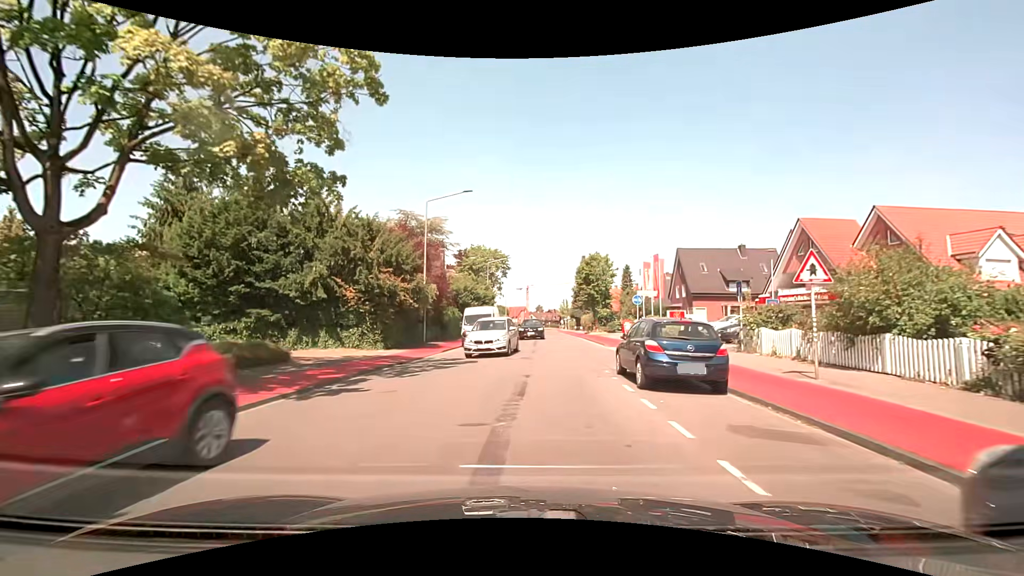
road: tertiary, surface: asphalt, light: Day
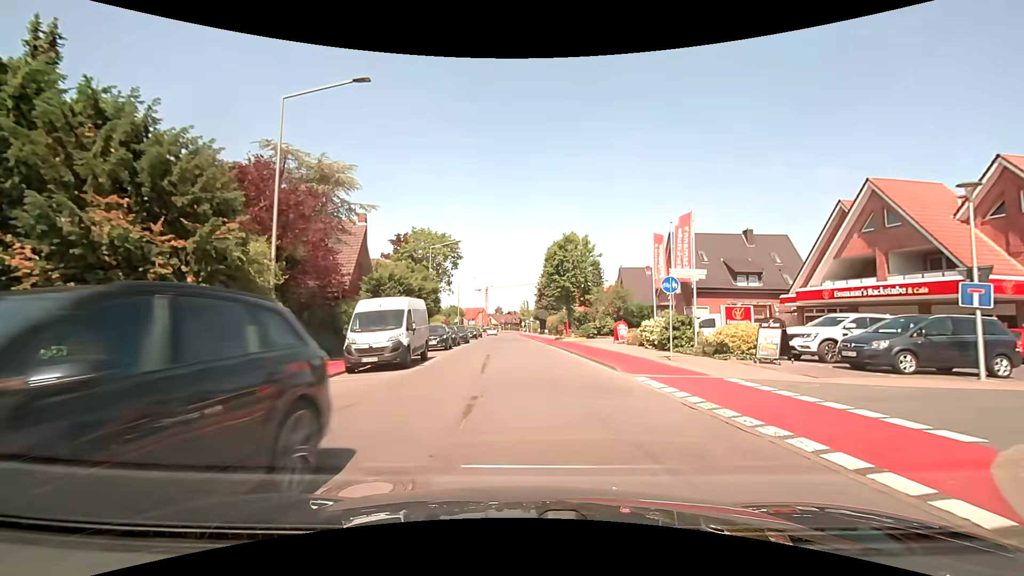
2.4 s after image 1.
(+0.6, +14.5) m; +6°
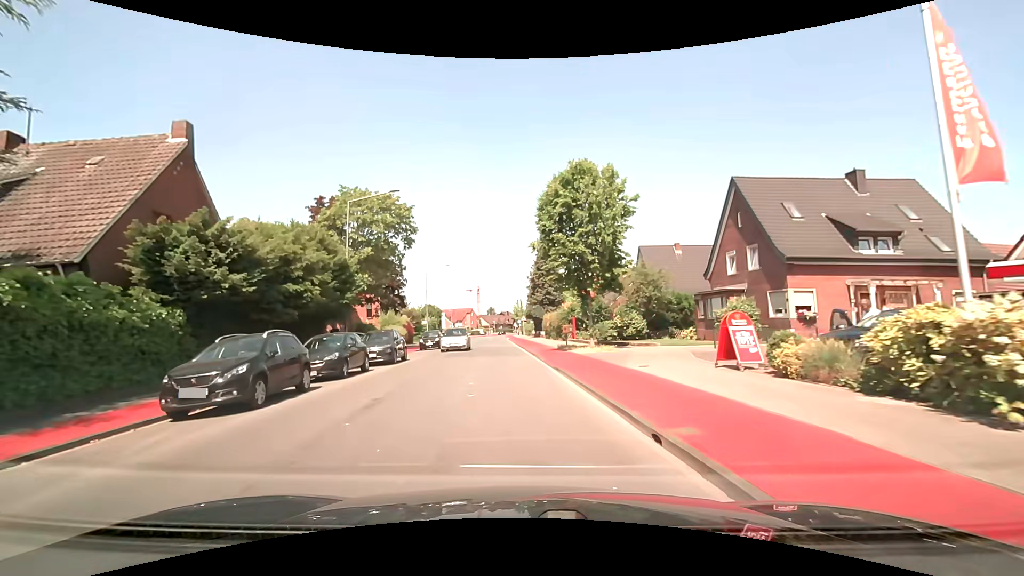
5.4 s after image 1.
(+0.7, +19.7) m; 0°
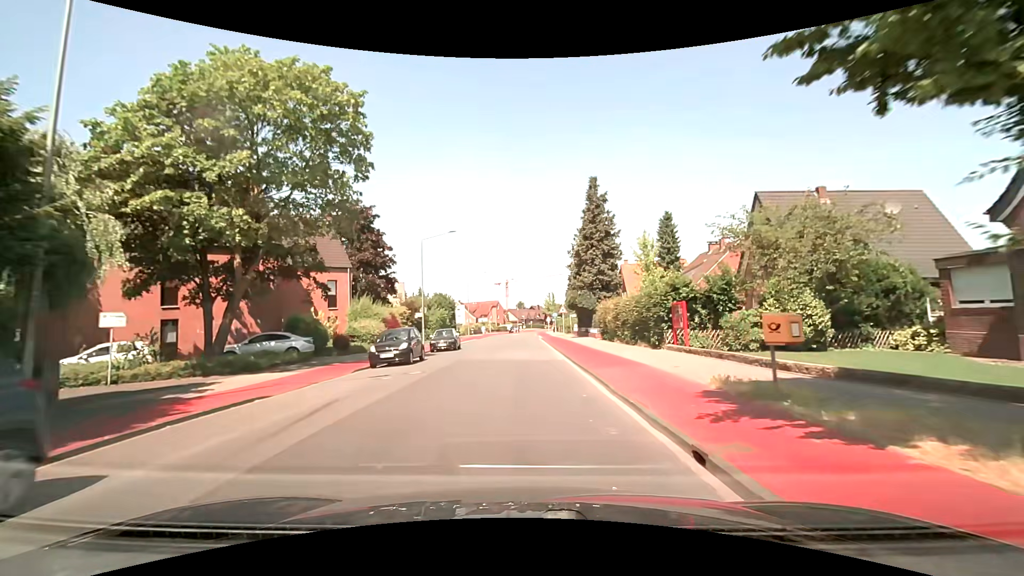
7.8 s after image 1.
(-0.9, +20.6) m; -4°
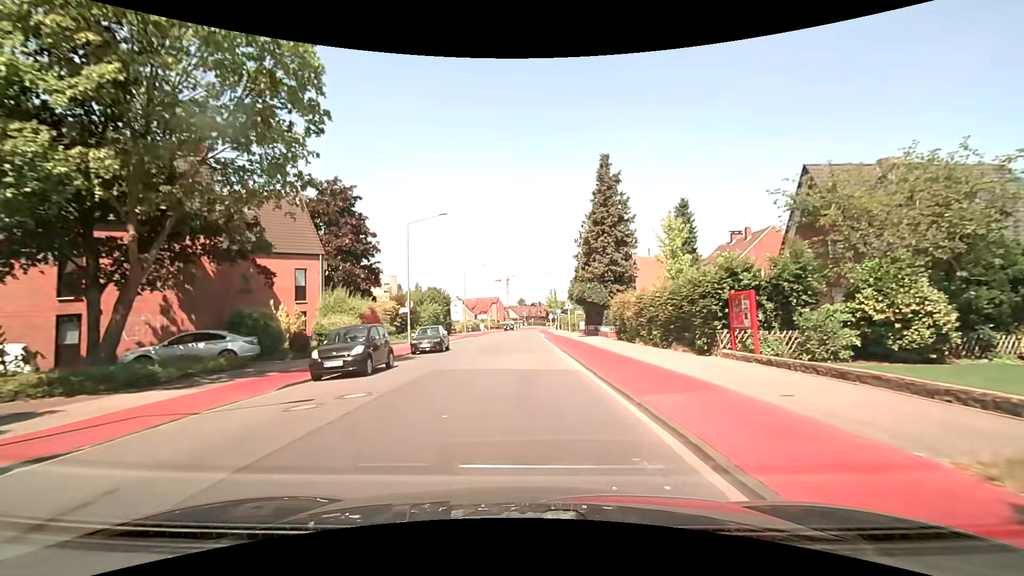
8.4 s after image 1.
(0.0, +5.7) m; 0°
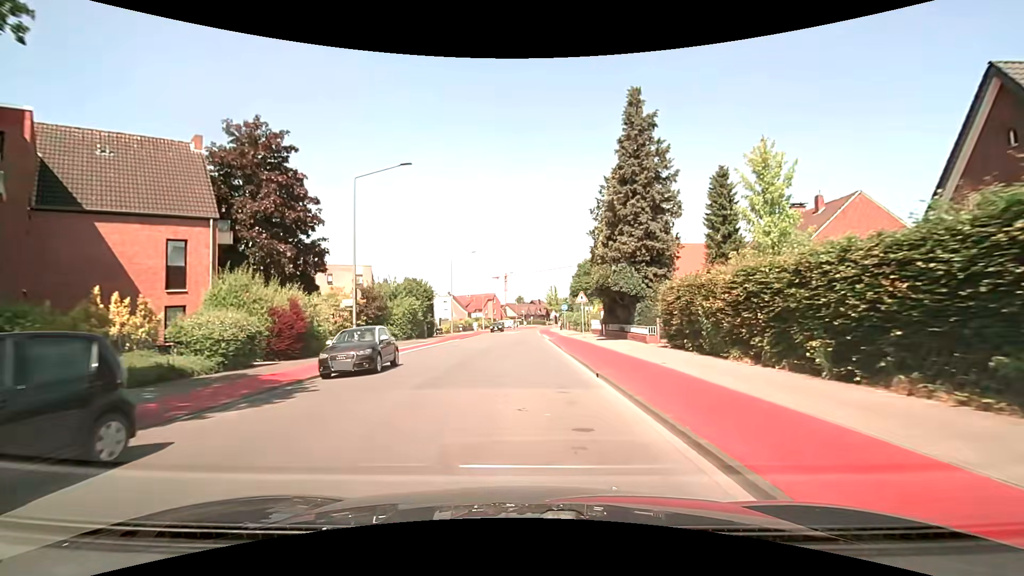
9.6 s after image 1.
(+0.1, +11.6) m; 0°
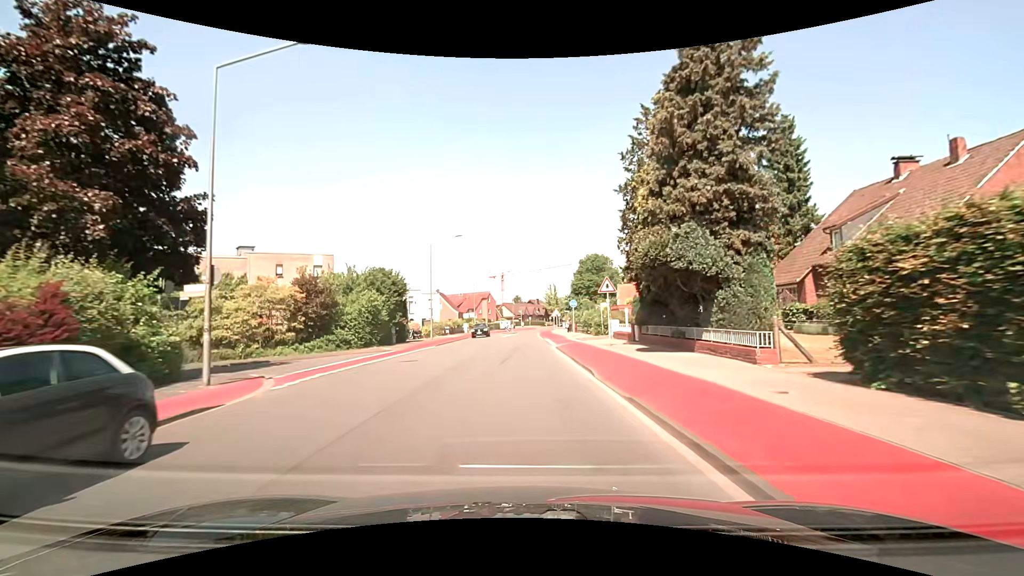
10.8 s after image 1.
(+0.1, +11.6) m; +1°
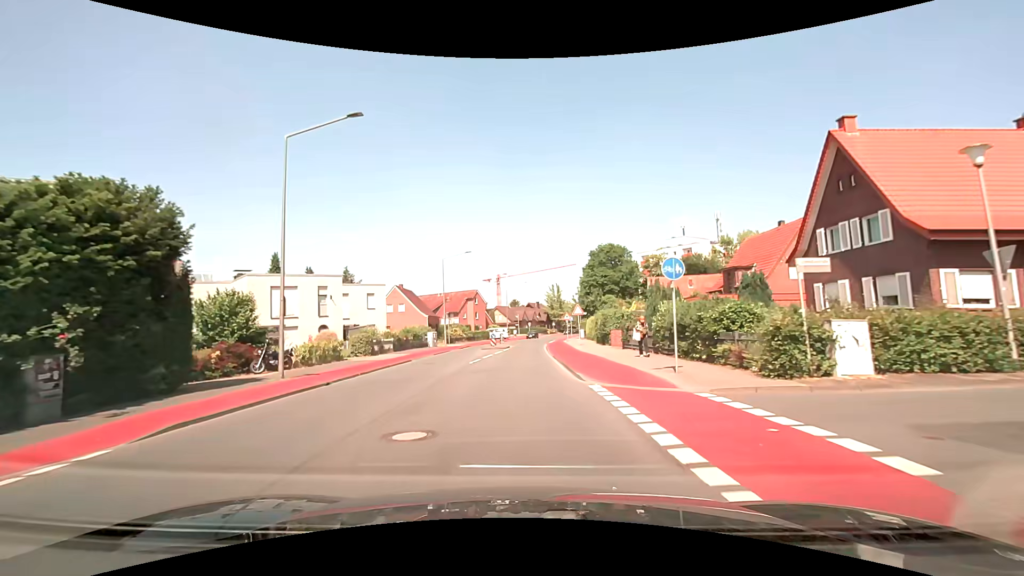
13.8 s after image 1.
(+0.1, +28.3) m; +1°
(0, +10) (0, +20) (0, +30) (0, +40) (0, +50) (+1, +60) (+2, +70) (+3, +80) (+5, +90) (+6, +100) m
